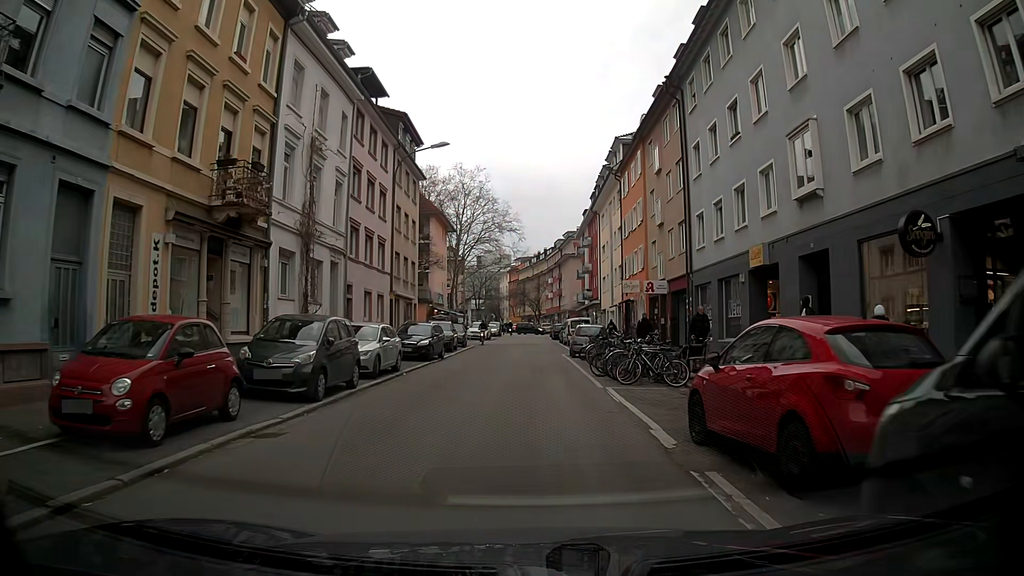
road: residential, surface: asphalt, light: Day
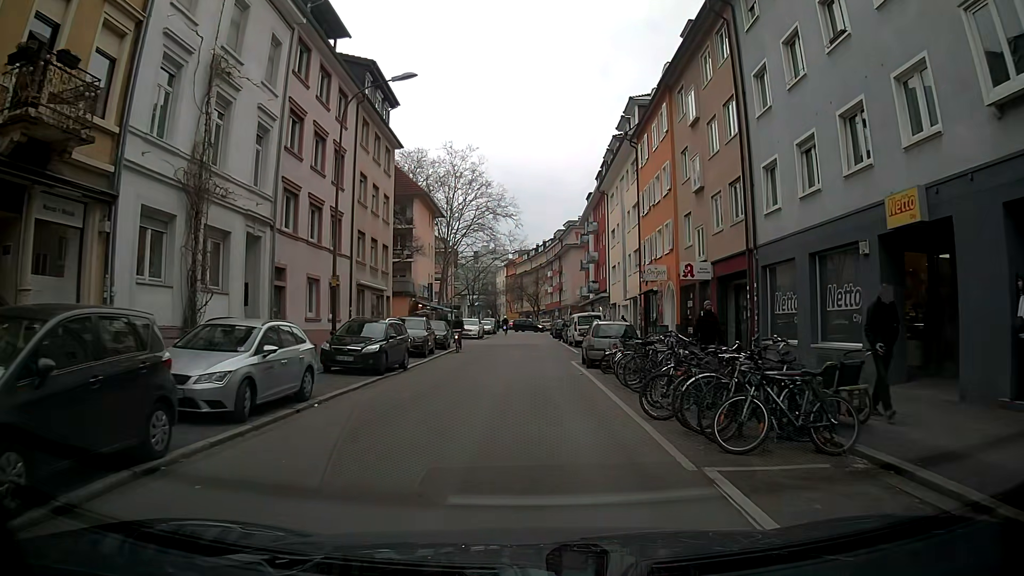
(0.0, +8.4) m; 0°
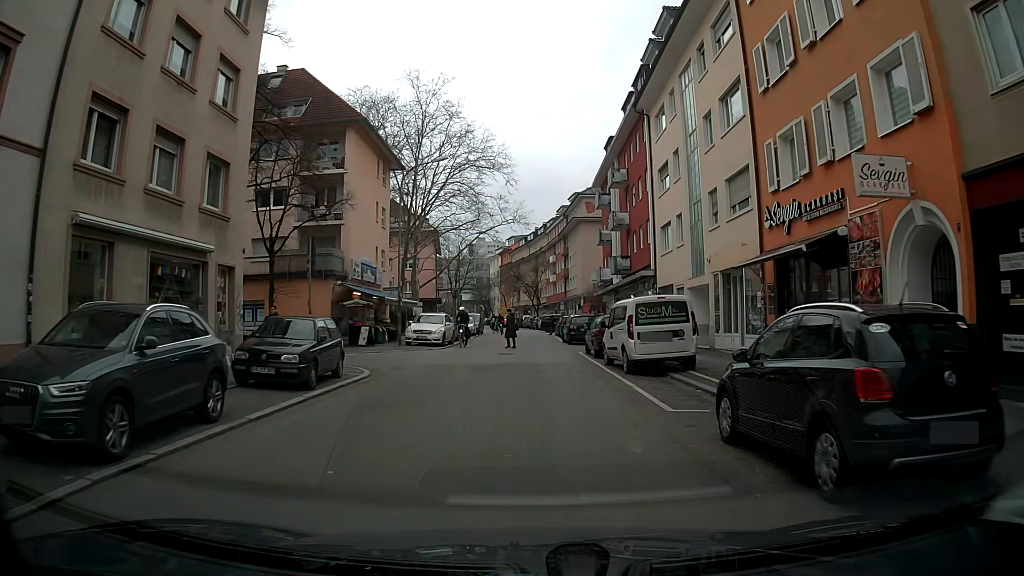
(0.0, +21.0) m; +1°
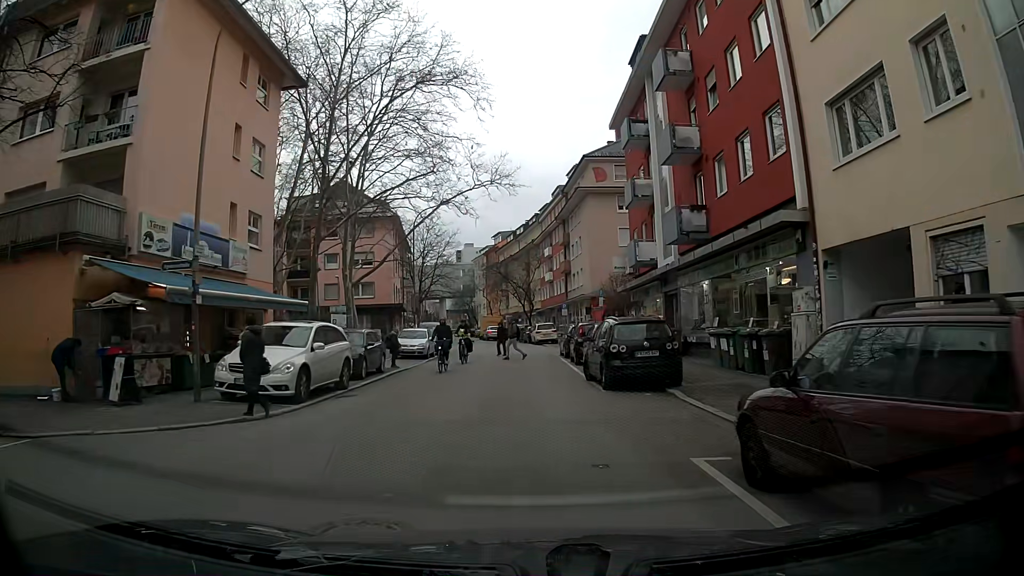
(-0.2, +20.3) m; -1°
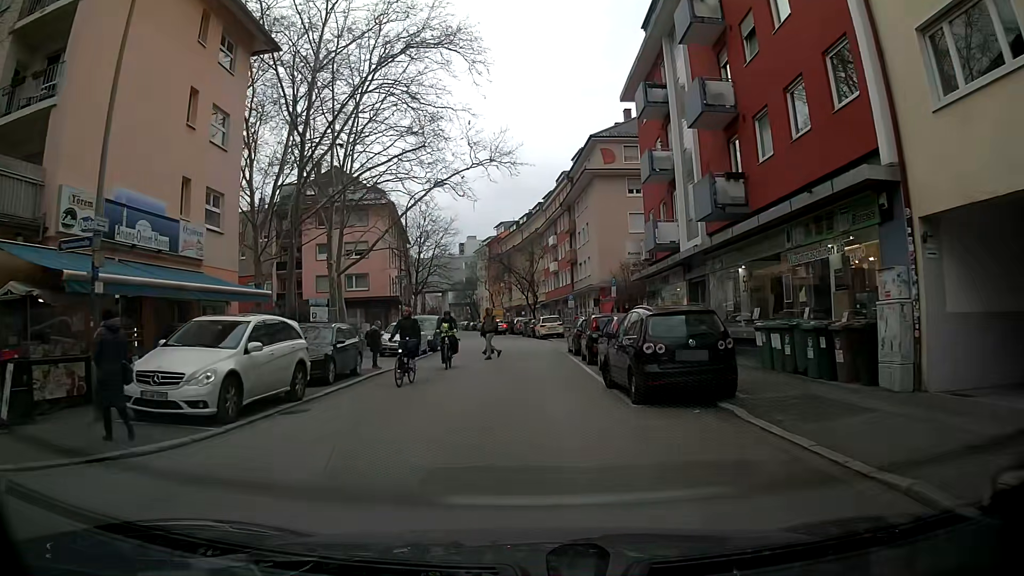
(0.0, +3.7) m; 0°
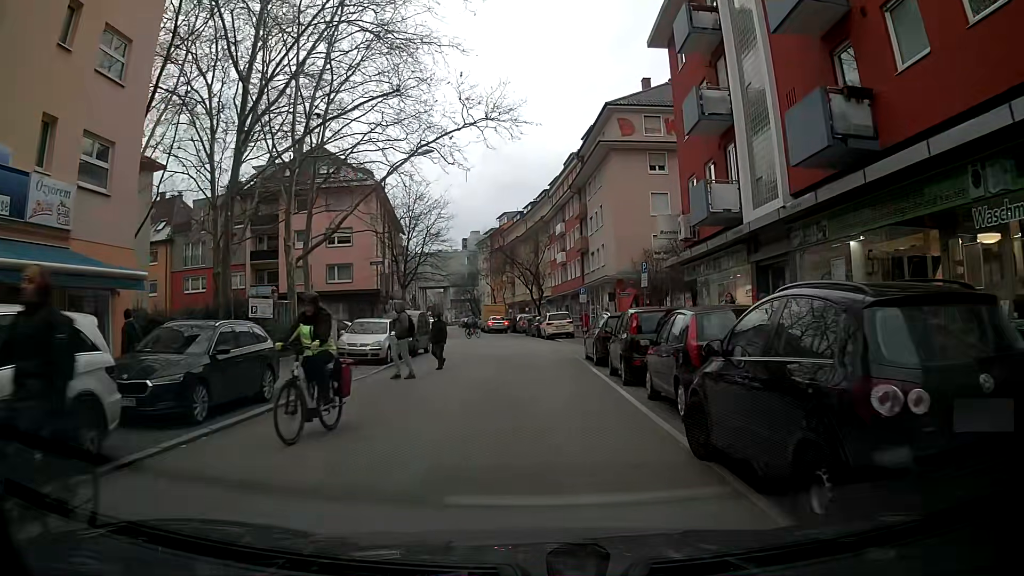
(0.0, +7.1) m; -2°
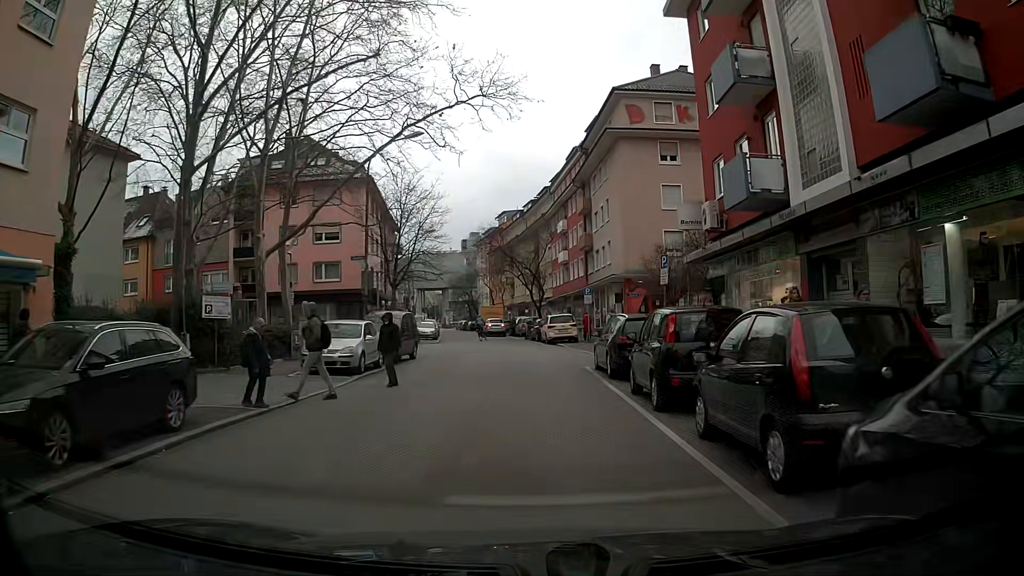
(+0.1, +3.5) m; +2°
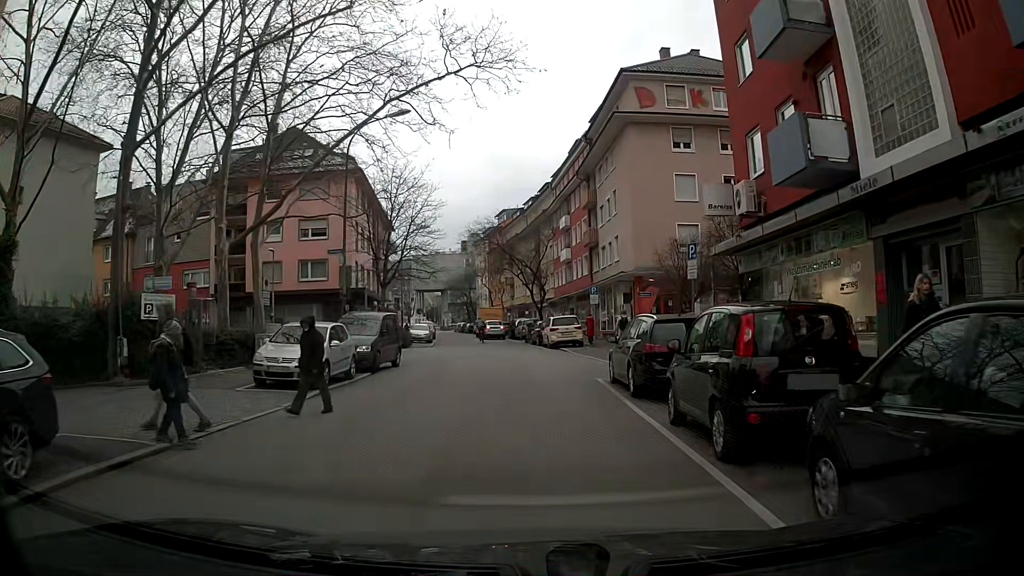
(0.0, +3.5) m; -1°
